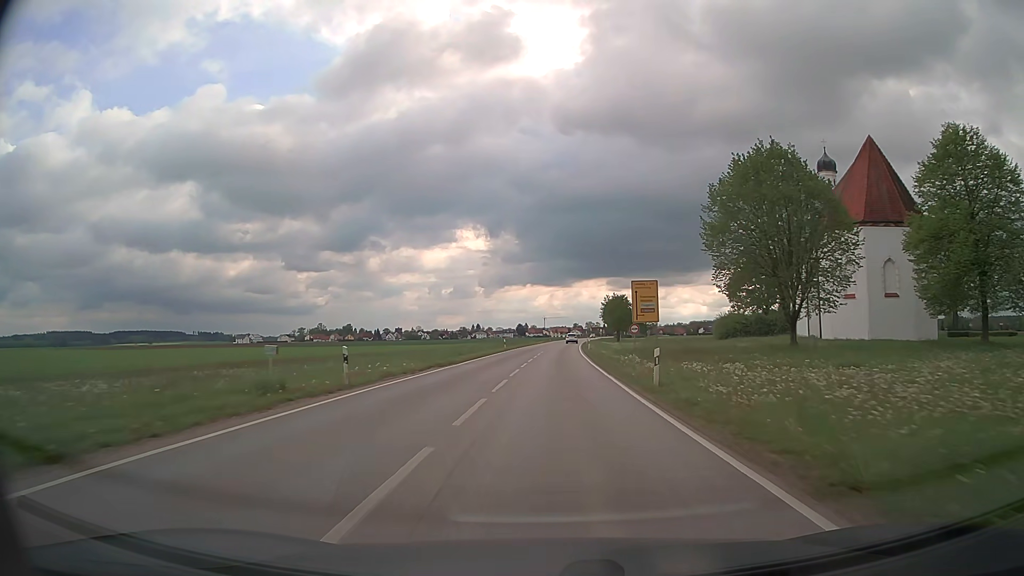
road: secondary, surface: asphalt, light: Day
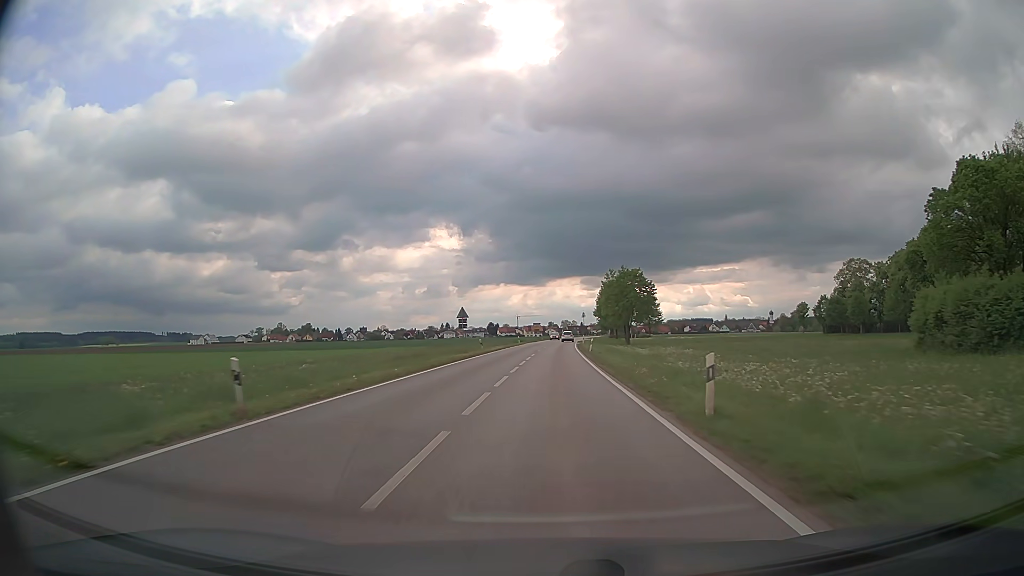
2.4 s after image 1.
(+1.2, +52.7) m; +2°
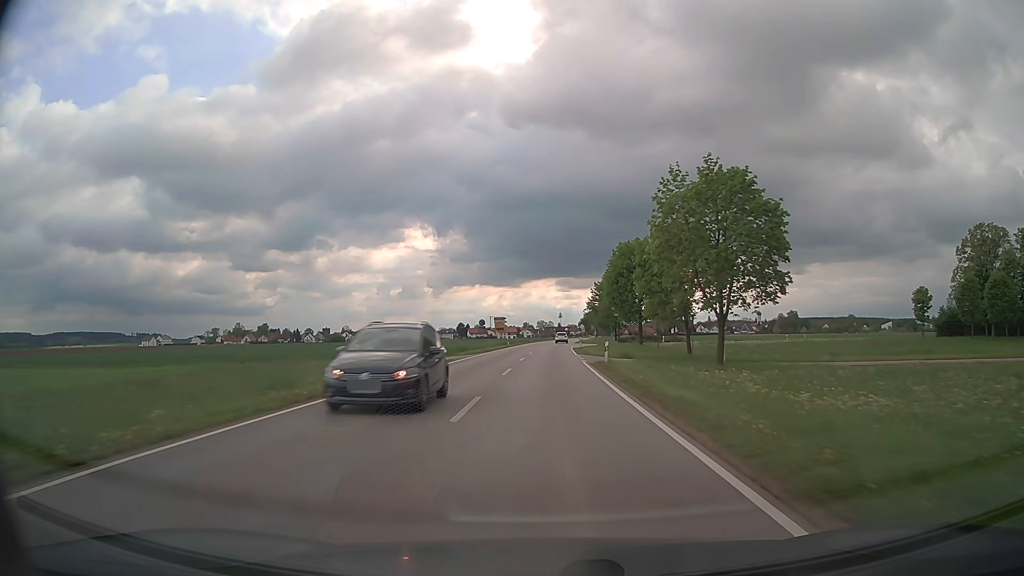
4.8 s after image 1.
(+0.8, +53.9) m; +2°
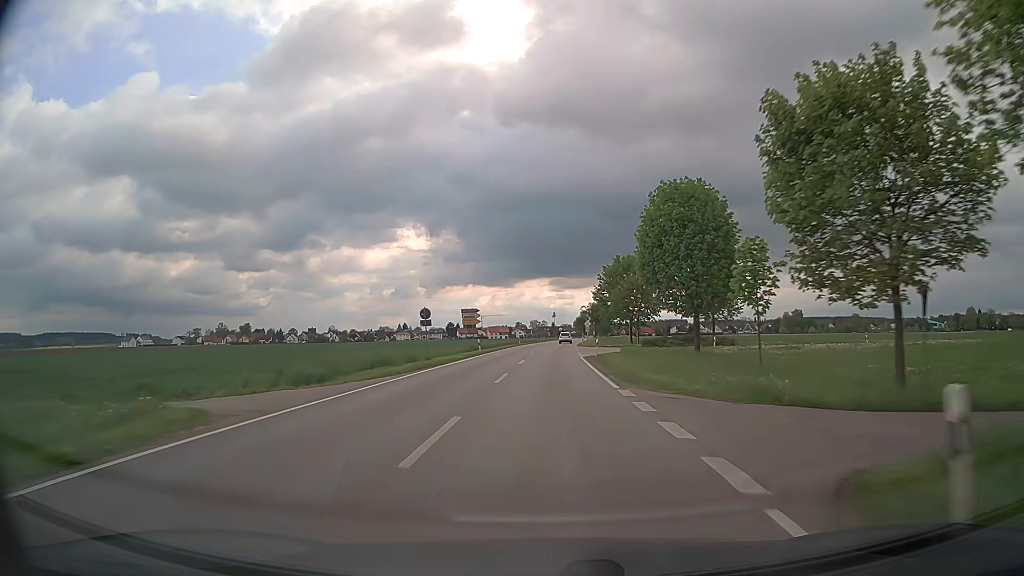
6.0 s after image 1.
(+0.1, +27.3) m; 0°
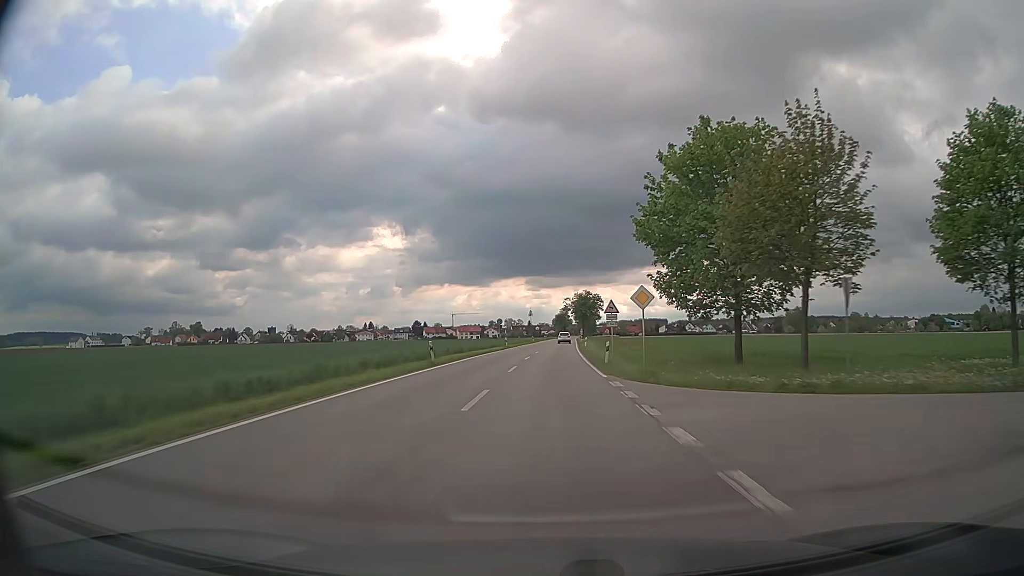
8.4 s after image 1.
(+0.9, +54.3) m; +2°
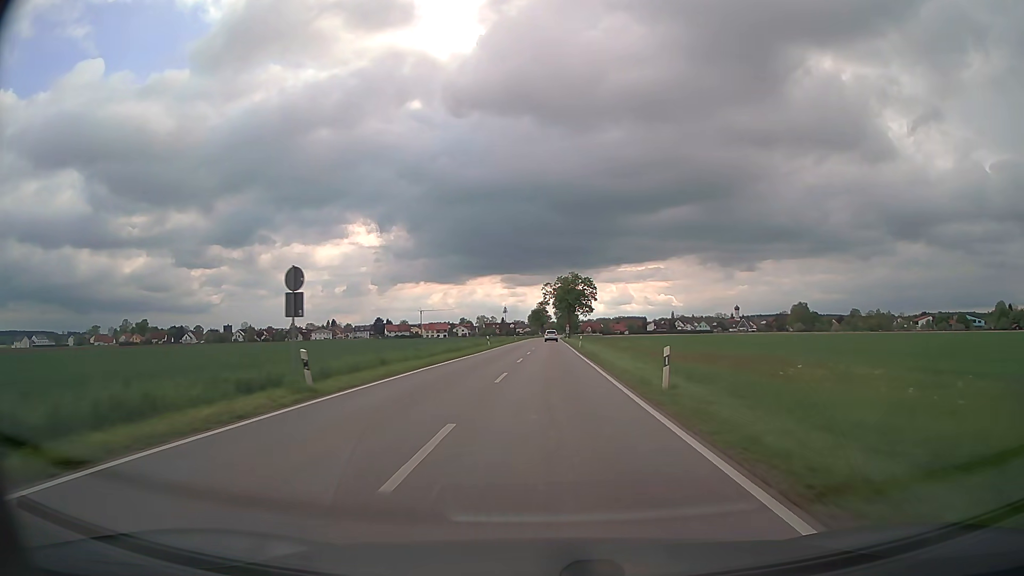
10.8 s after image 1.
(+1.0, +53.0) m; +2°
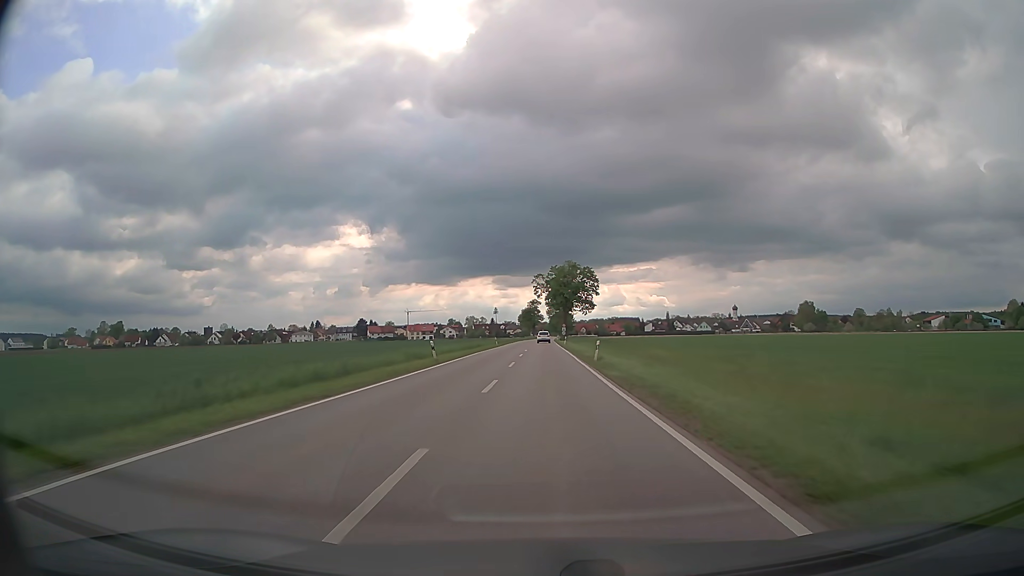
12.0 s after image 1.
(+0.2, +25.8) m; +1°
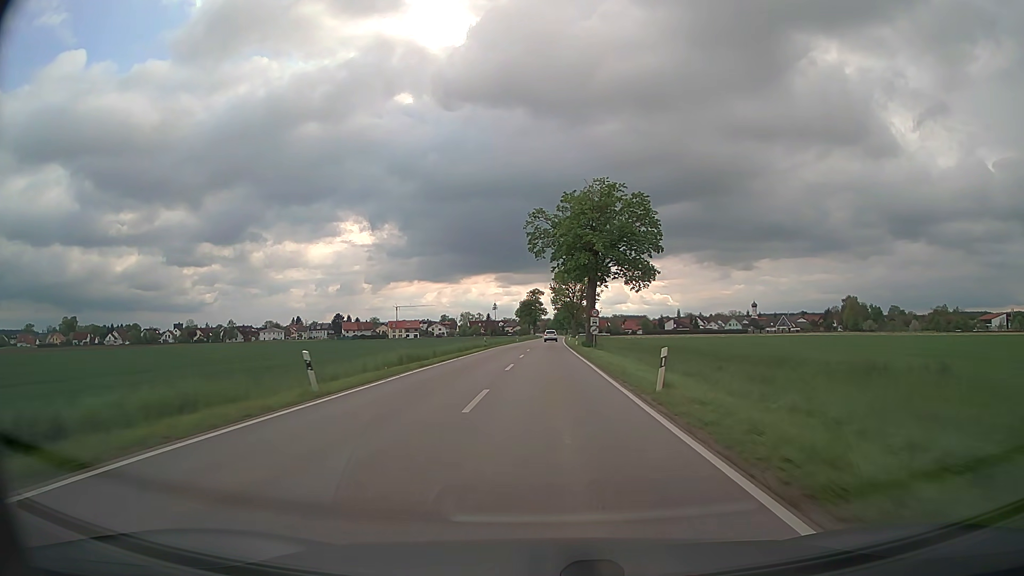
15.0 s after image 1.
(-0.1, +63.4) m; 0°
(0, +10) (0, +20) (0, +30) (0, +40) (0, +50) (0, +60) (0, +70) (0, +80) (+1, +90) (+1, +100) m
